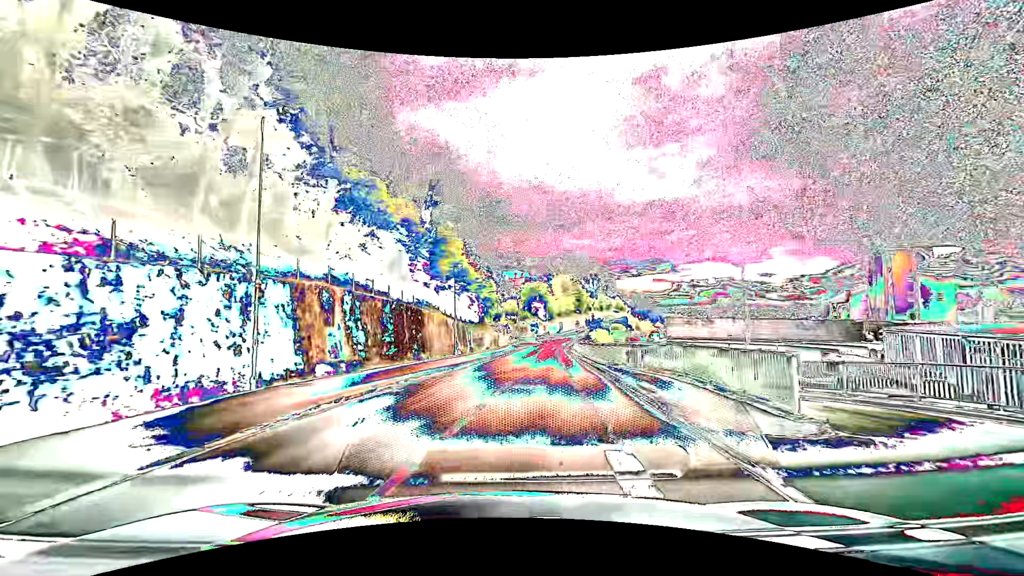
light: Day
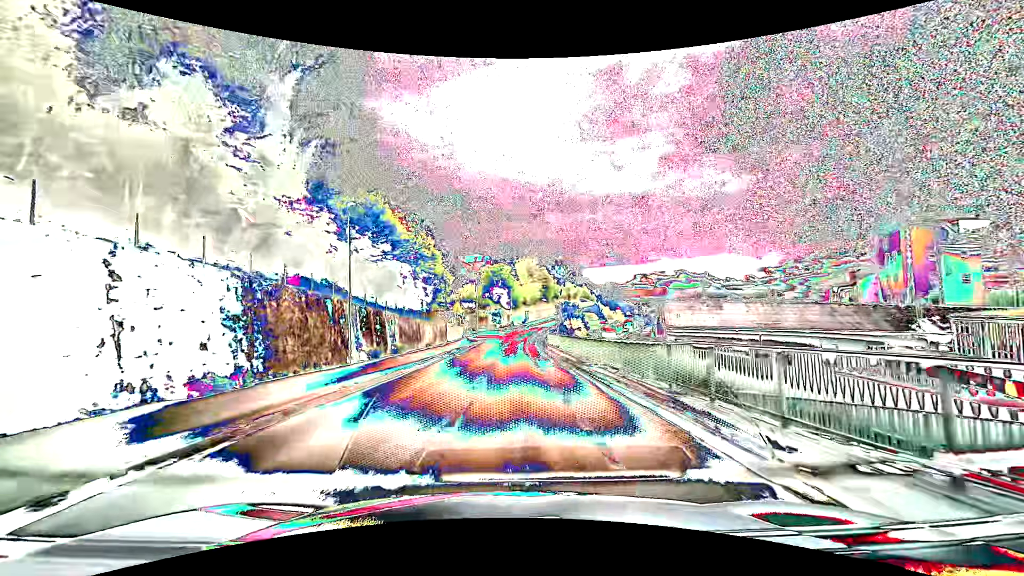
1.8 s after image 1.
(+1.1, +18.6) m; +4°
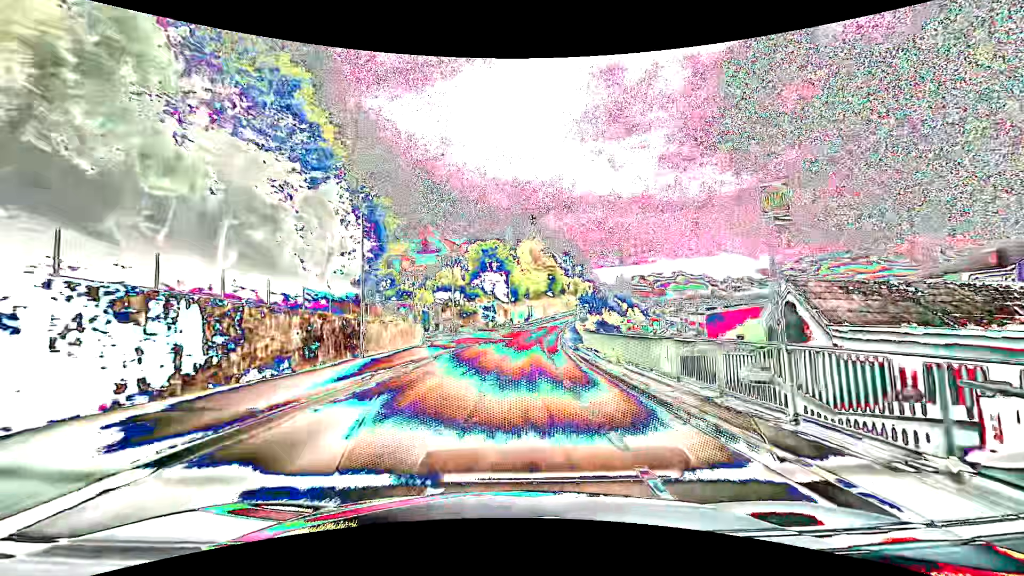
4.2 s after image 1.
(+0.1, +30.2) m; 0°
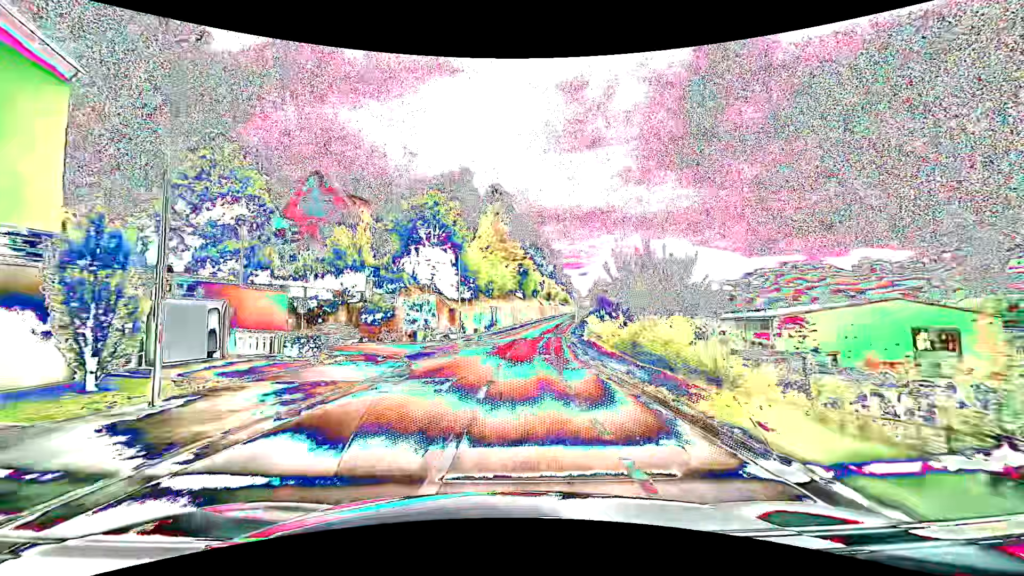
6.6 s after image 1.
(+1.2, +33.9) m; +4°
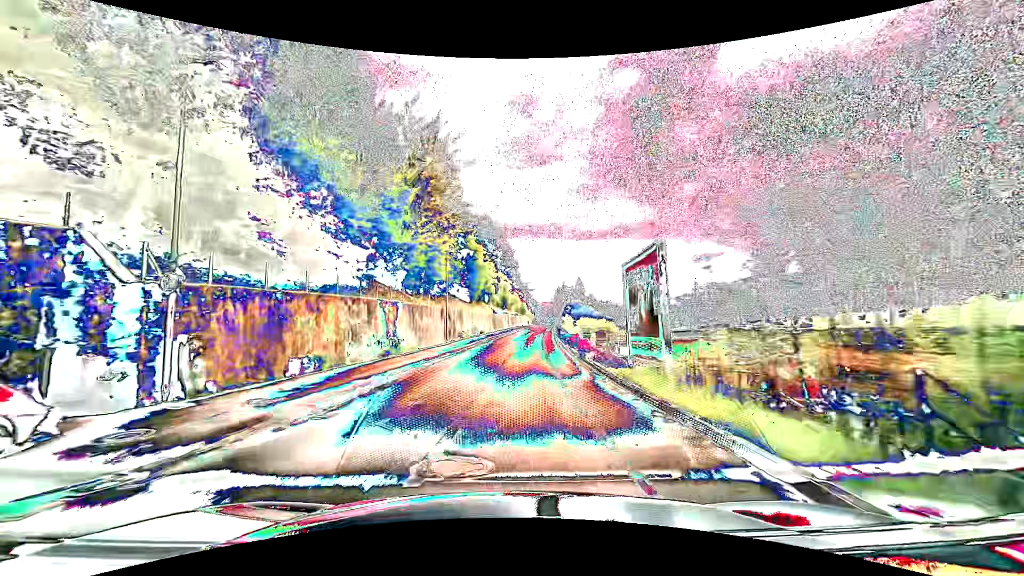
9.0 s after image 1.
(+1.8, +35.0) m; +6°
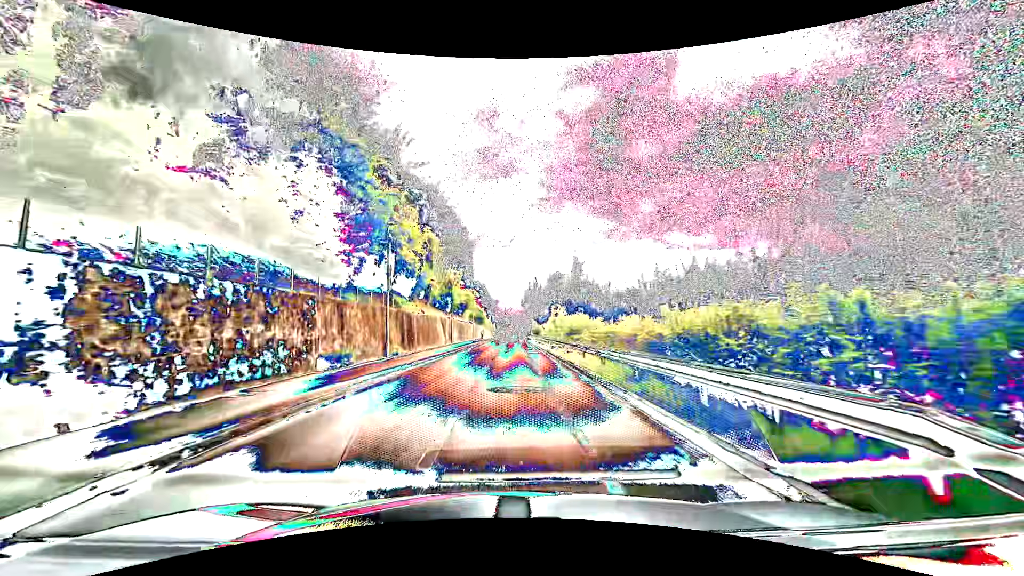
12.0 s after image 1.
(+2.1, +42.5) m; +5°
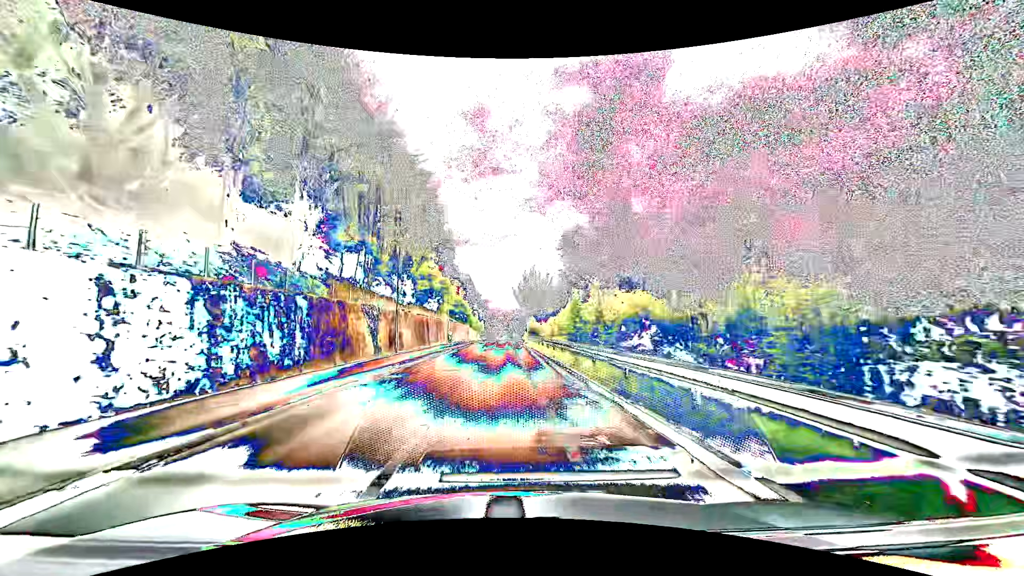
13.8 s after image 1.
(+0.4, +24.7) m; +2°
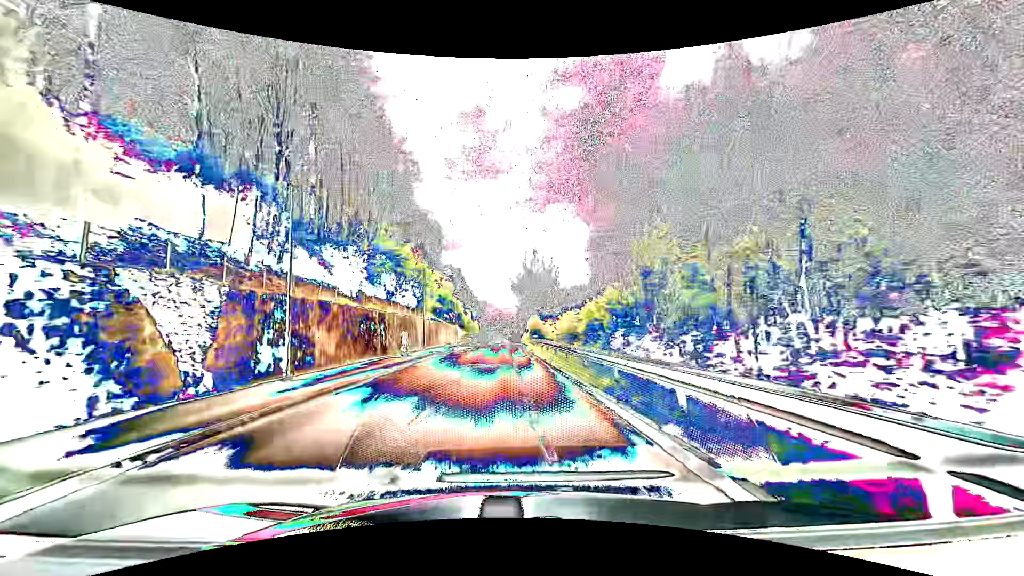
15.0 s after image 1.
(0.0, +16.2) m; 0°
(0, +10) (0, +20) (0, +30) (0, +40) (-1, +50) (-1, +60) (-1, +70) (-1, +80) (-1, +90) (-1, +100) m
